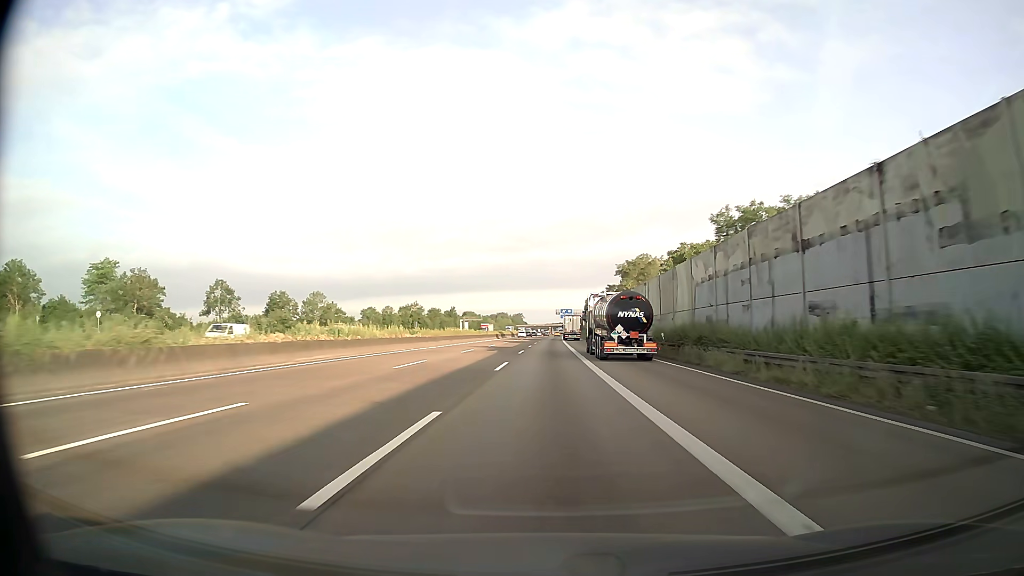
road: motorway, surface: asphalt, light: Day
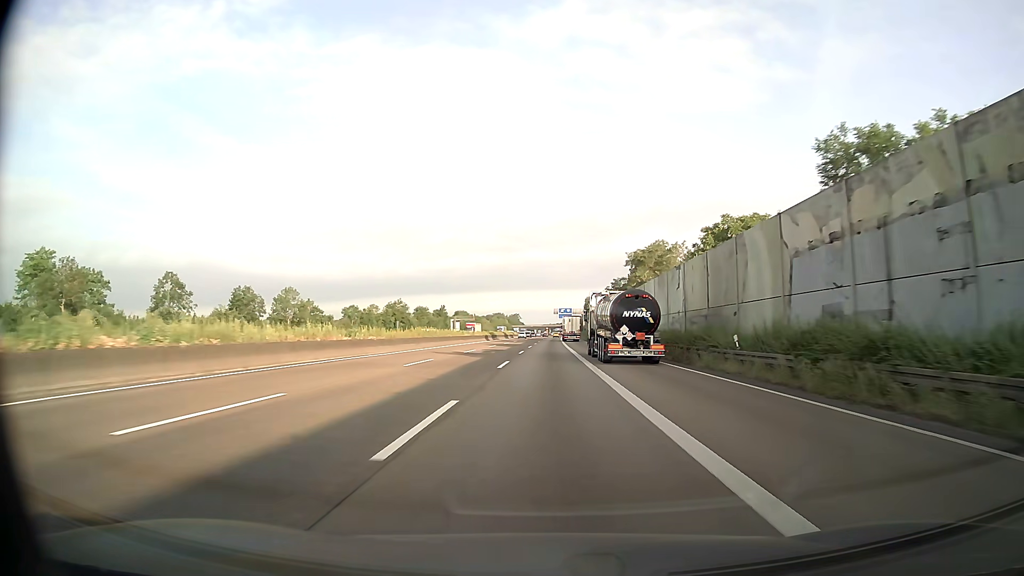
(0.0, +16.2) m; 0°
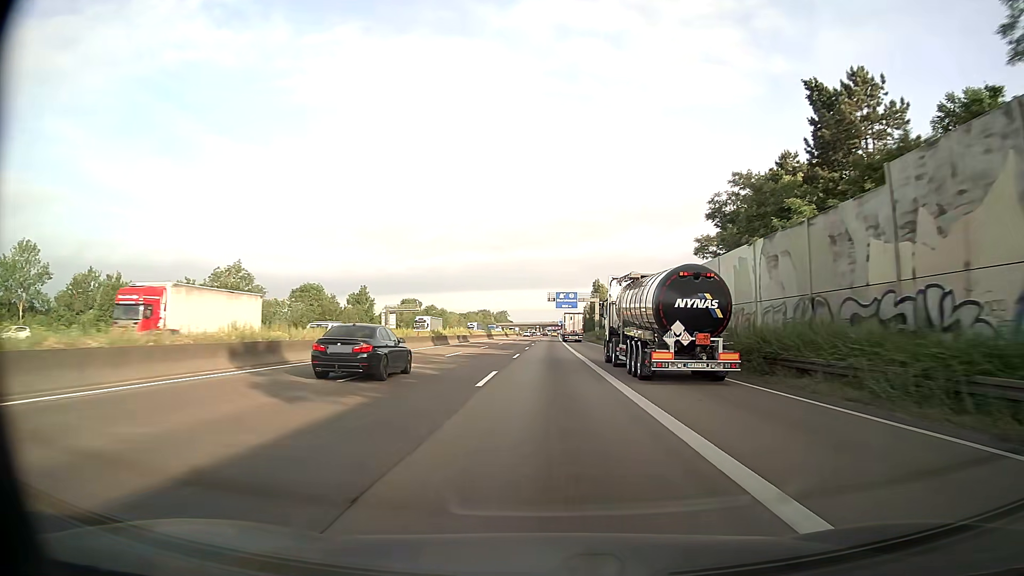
(+0.4, +80.8) m; +1°
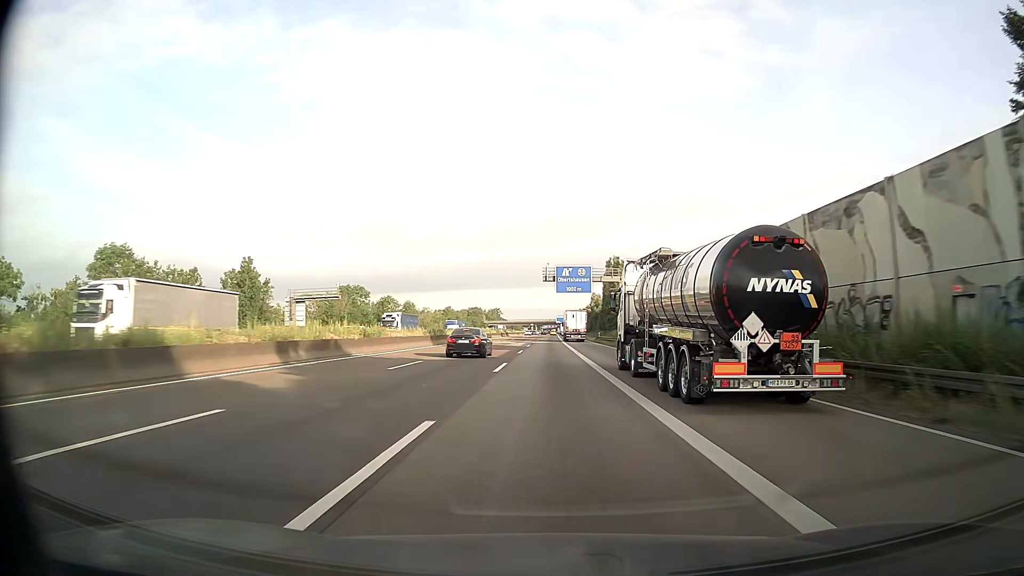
(+0.2, +48.5) m; 0°
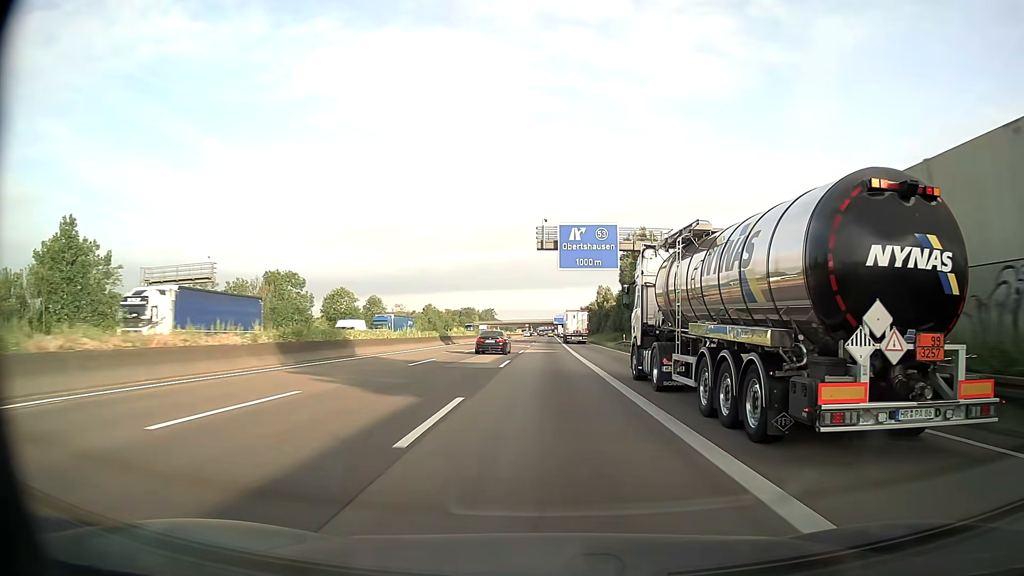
(+0.1, +32.3) m; 0°
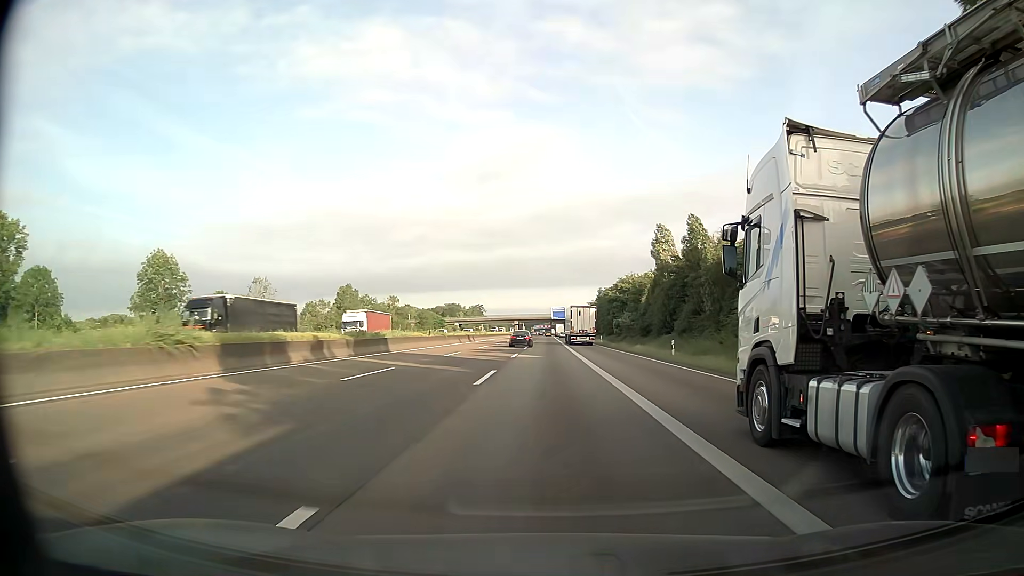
(+0.3, +80.9) m; 0°
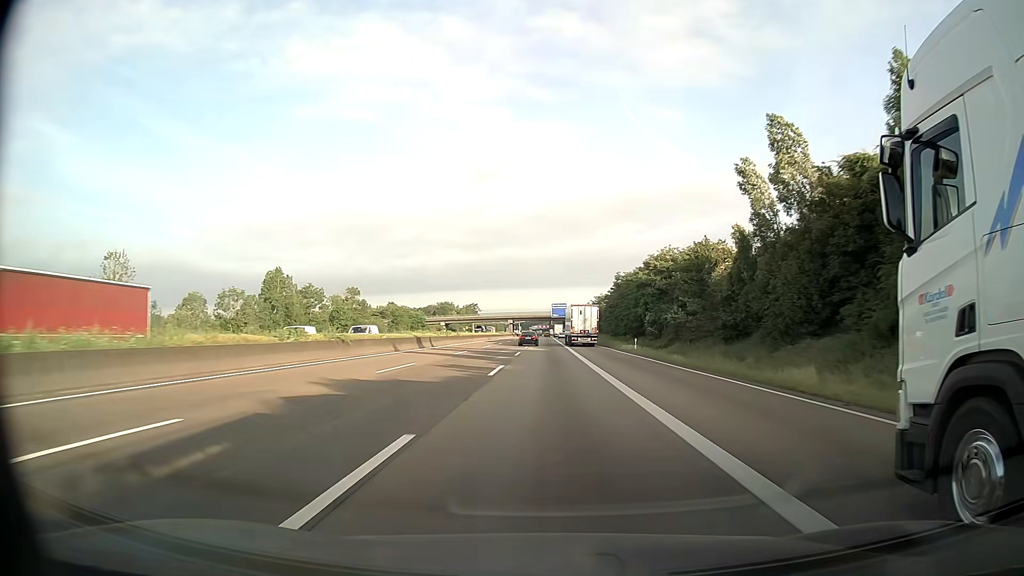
(0.0, +32.3) m; 0°
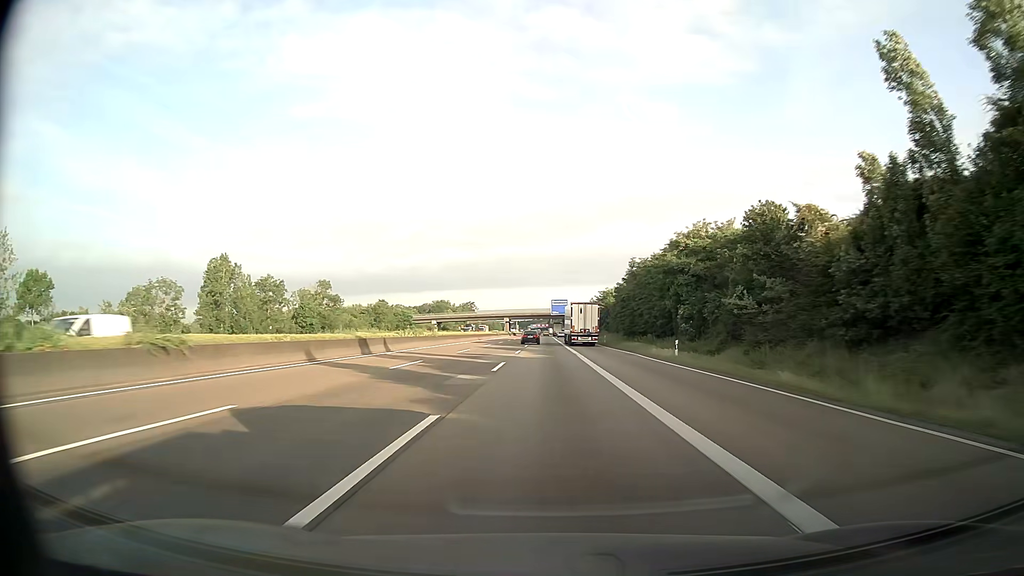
(0.0, +16.2) m; 0°
(0, +10) (0, +20) (0, +30) (0, +40) (0, +50) (0, +60) (0, +70) (0, +80) (0, +90) (0, +100) m
